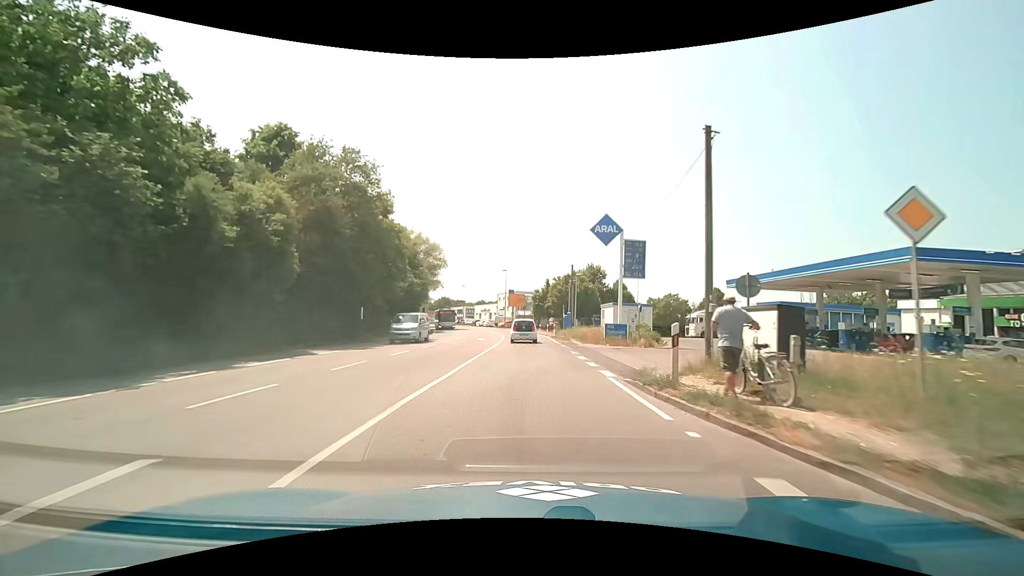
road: primary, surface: asphalt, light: Day
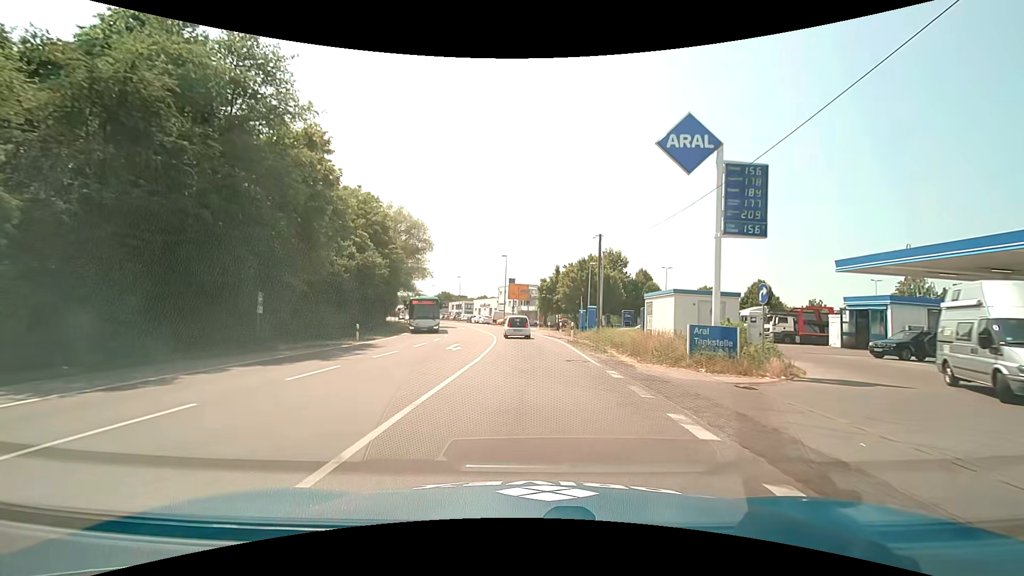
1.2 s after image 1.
(-0.1, +15.1) m; 0°
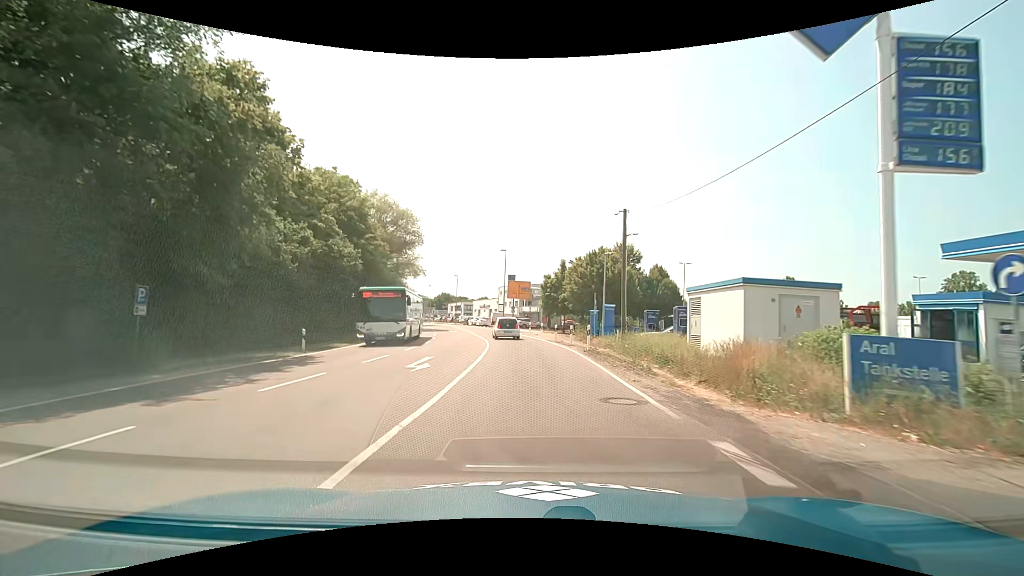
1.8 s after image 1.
(0.0, +7.3) m; -1°
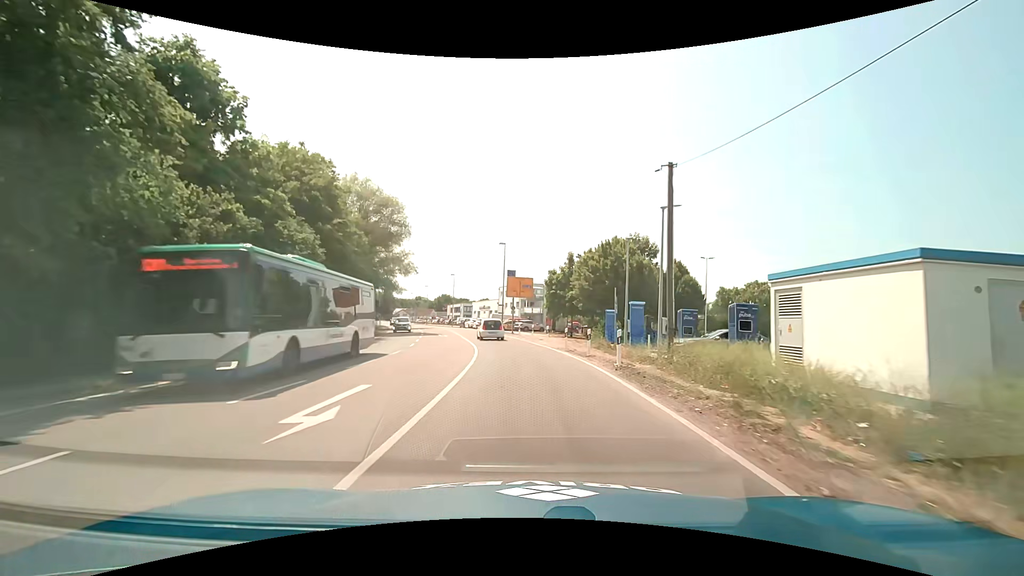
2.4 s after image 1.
(0.0, +7.2) m; 0°
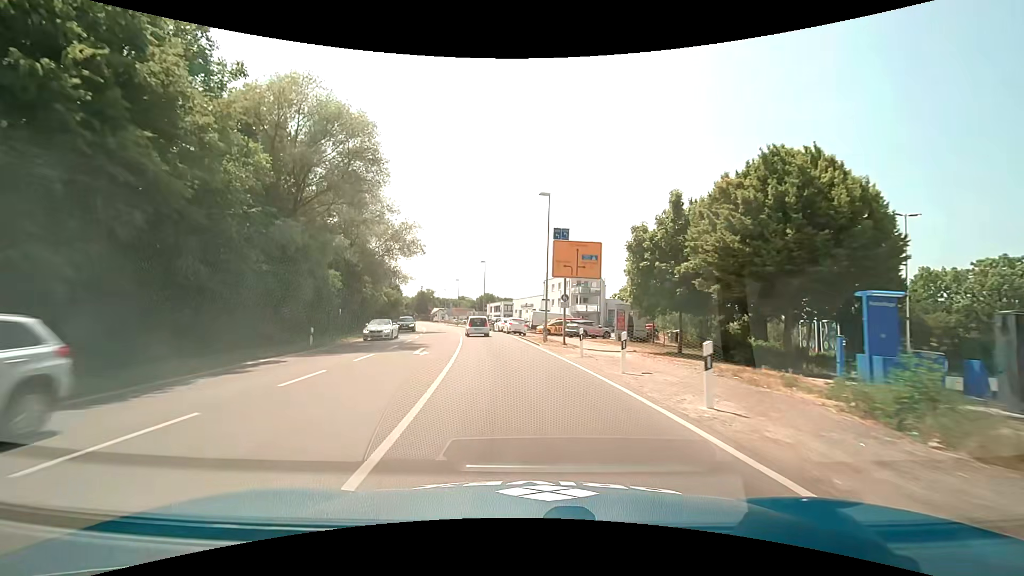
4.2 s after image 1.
(-0.8, +22.4) m; -5°
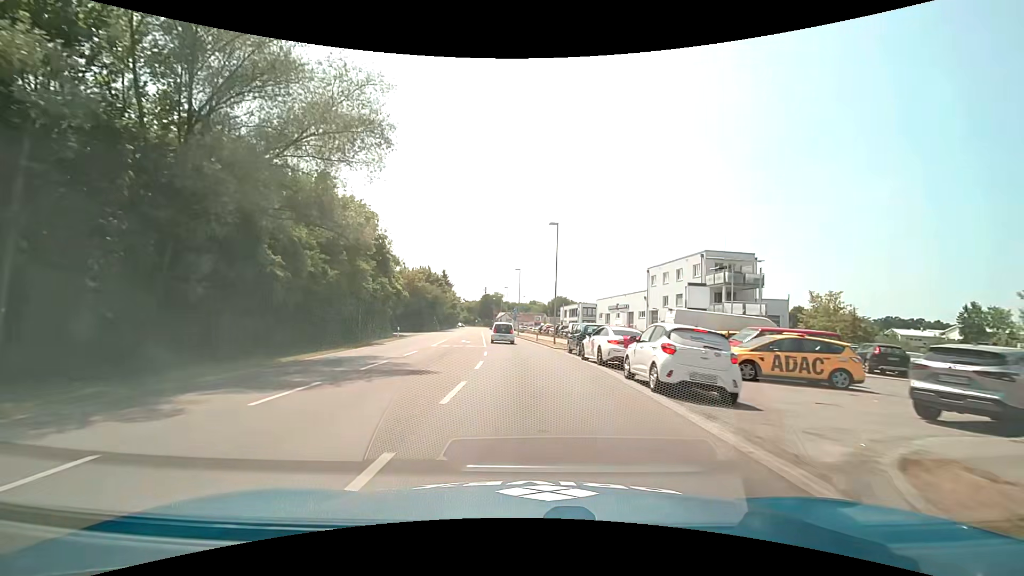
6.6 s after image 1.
(-2.6, +33.0) m; -8°
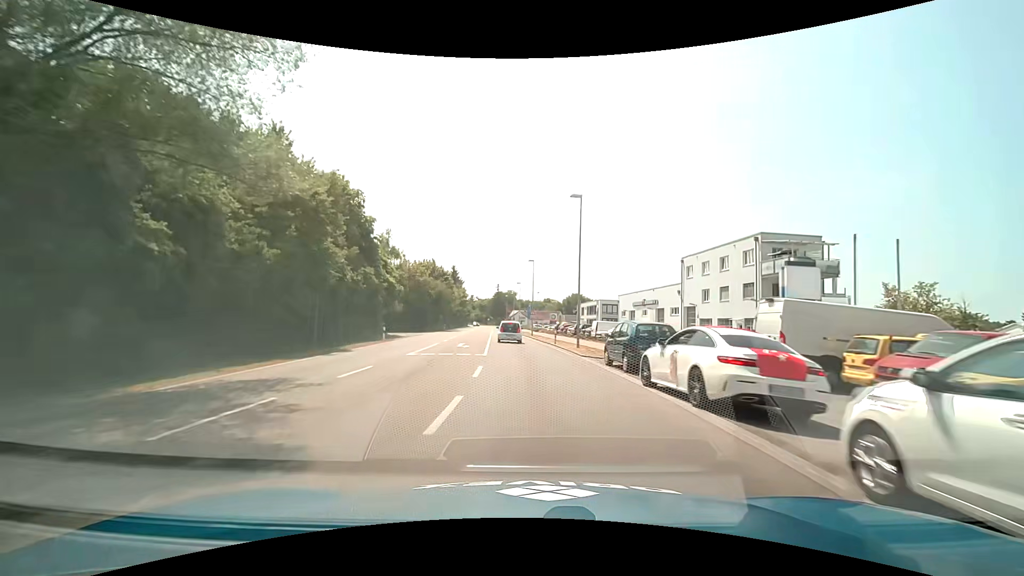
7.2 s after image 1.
(-0.1, +8.6) m; -1°
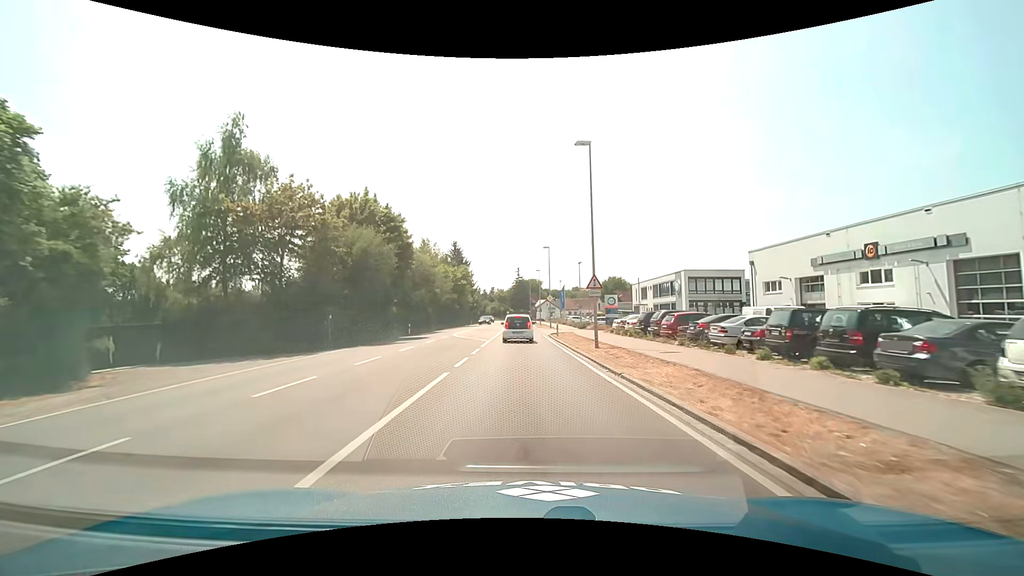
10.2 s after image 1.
(-1.5, +42.1) m; -3°
